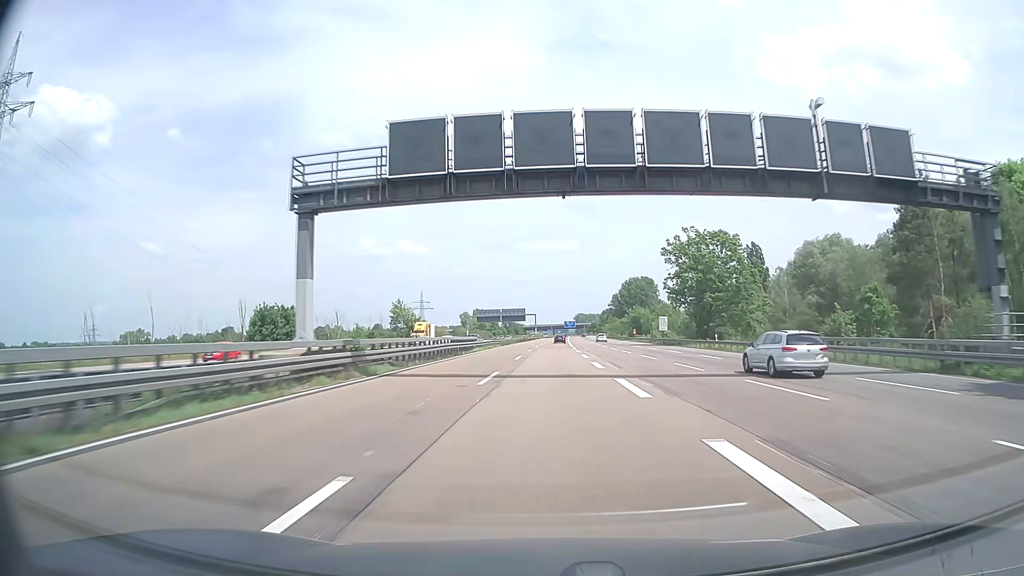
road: motorway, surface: asphalt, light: Day
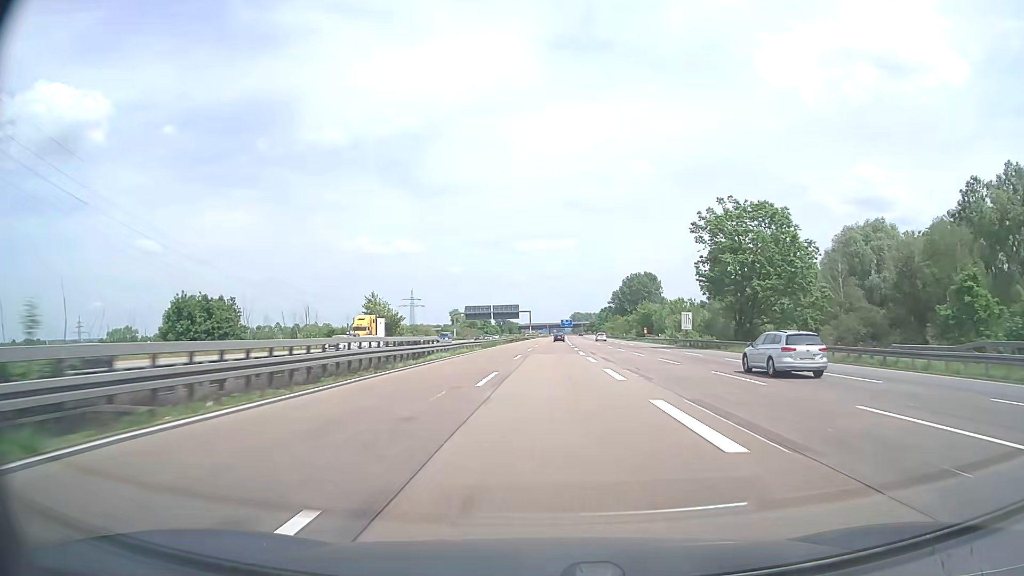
(0.0, +19.0) m; 0°
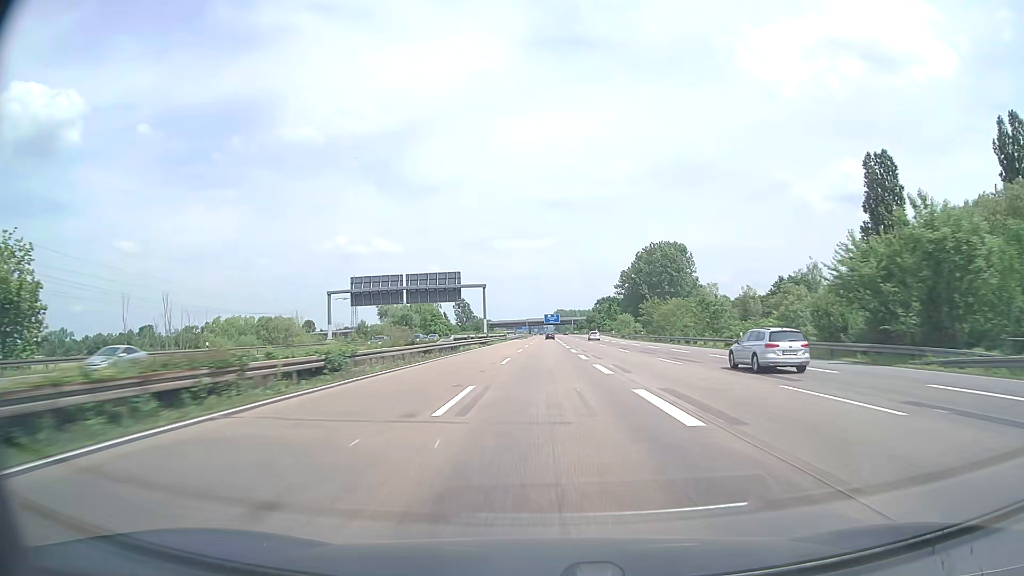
(+1.1, +95.3) m; +1°
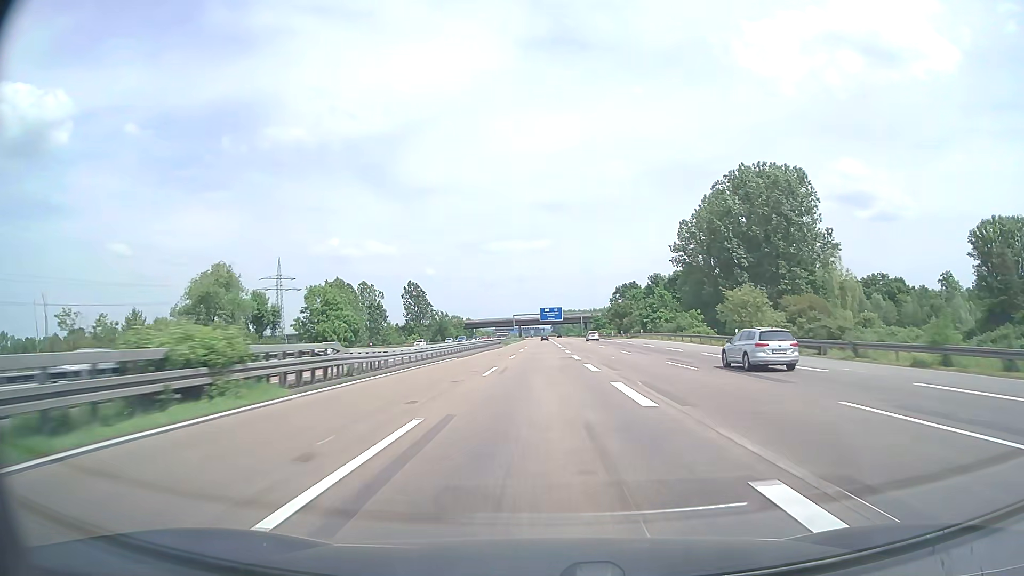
(+0.4, +95.2) m; 0°
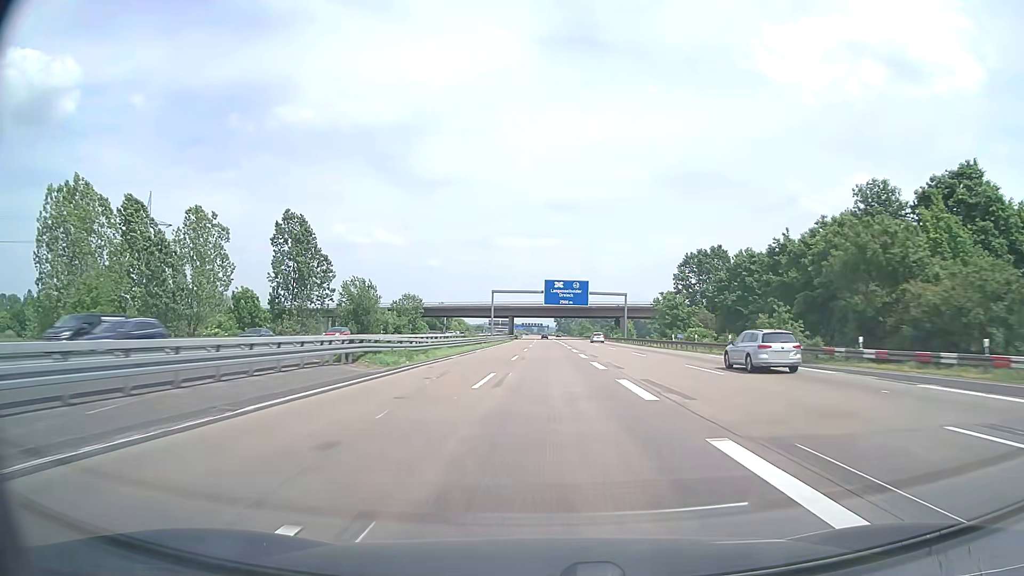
(-0.4, +95.2) m; 0°
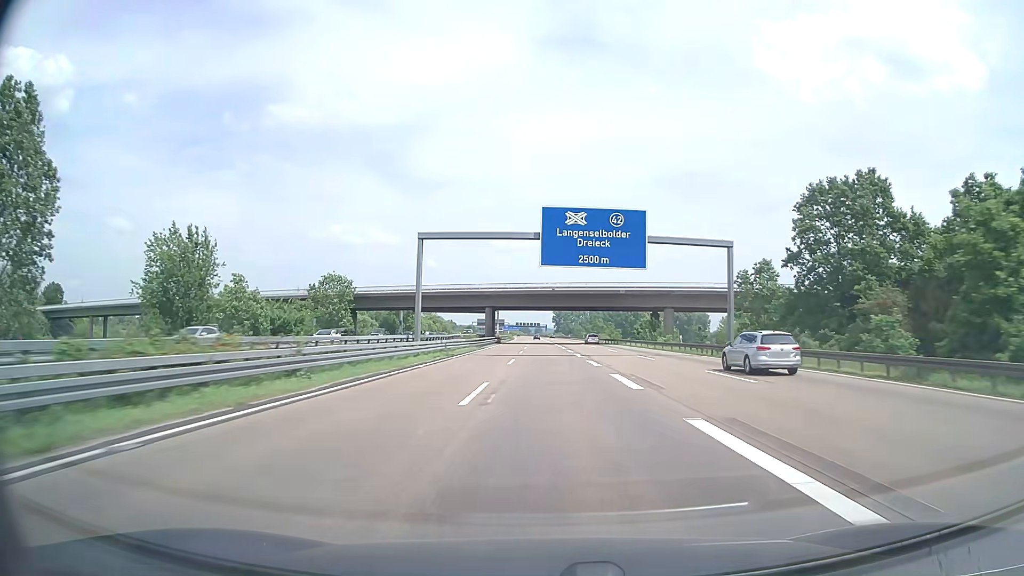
(+0.2, +57.1) m; 0°
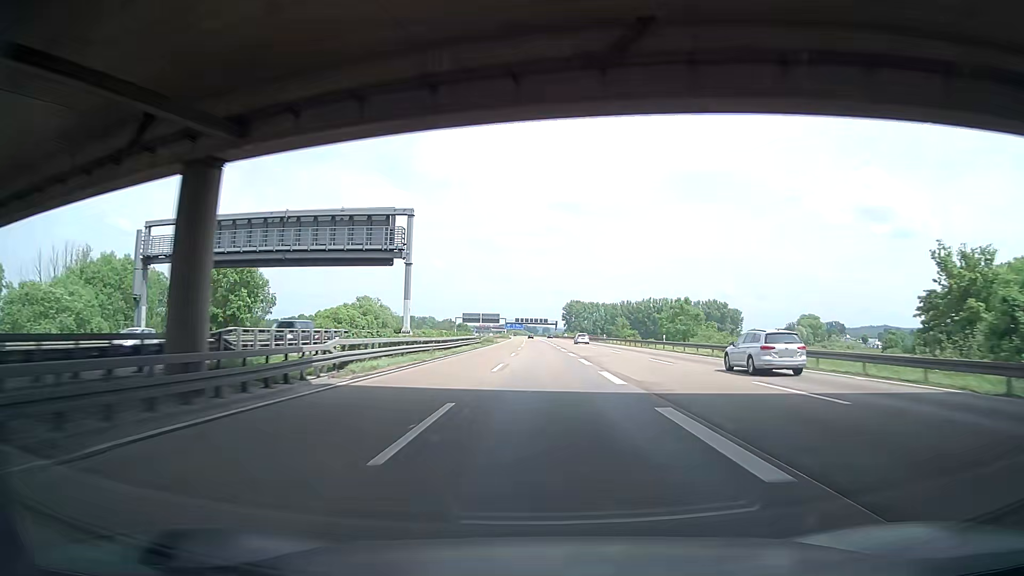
(-0.3, +95.2) m; -1°
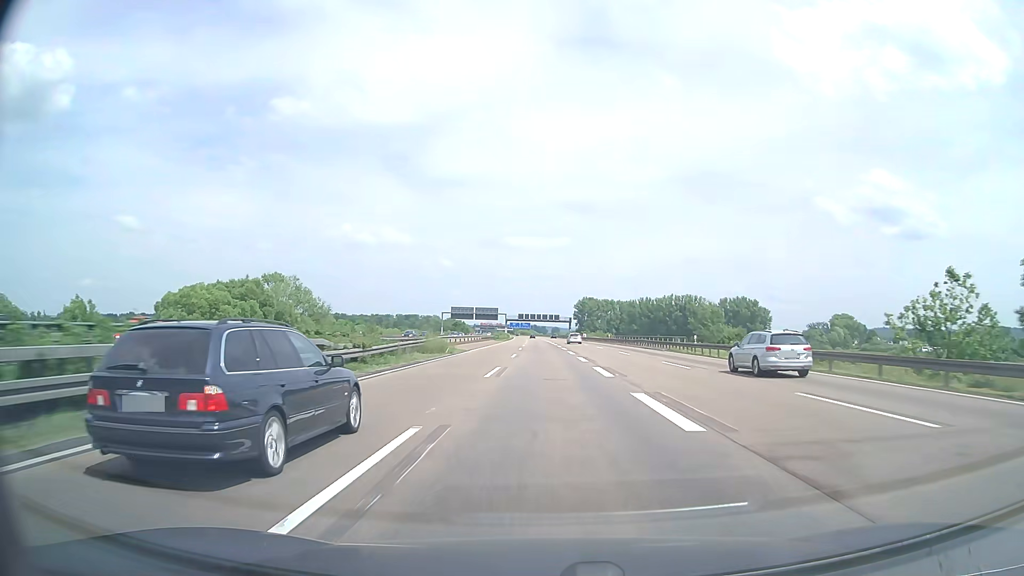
(-0.3, +57.0) m; -1°
(0, +10) (0, +20) (0, +30) (0, +40) (0, +50) (0, +60) (0, +70) (0, +80) (-1, +90) (-1, +100) m
